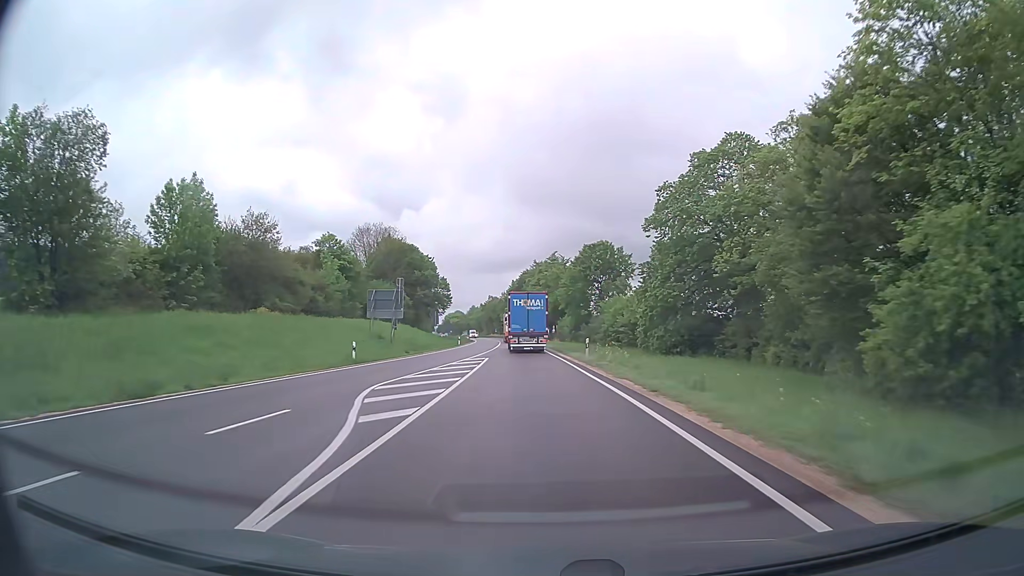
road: primary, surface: asphalt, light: Day
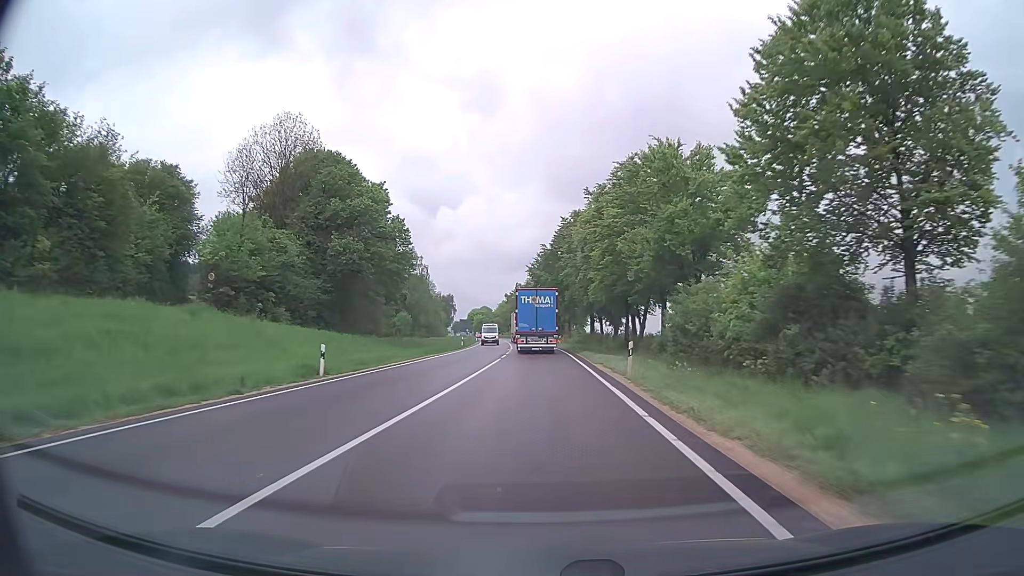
(-1.9, +60.3) m; -3°
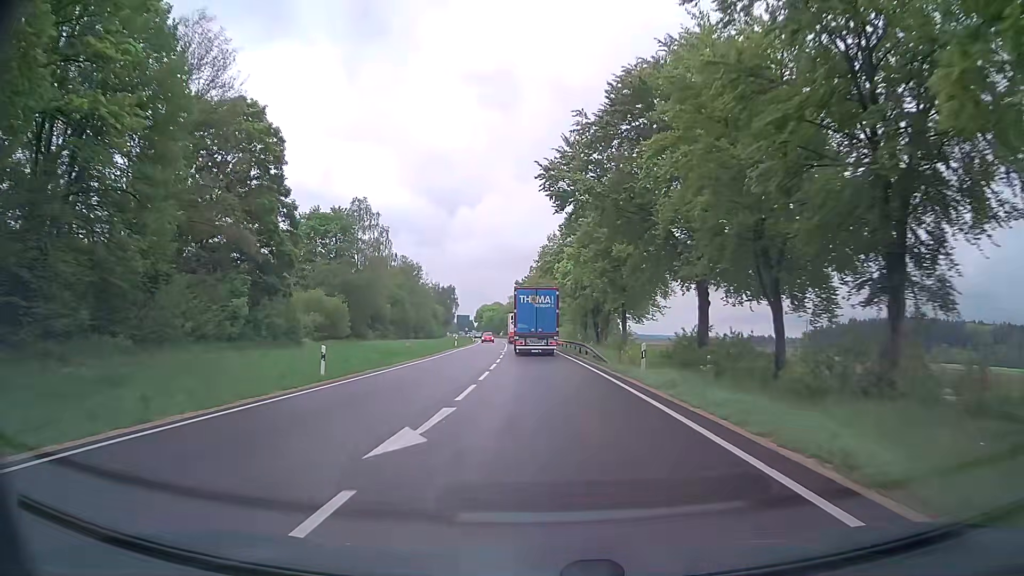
(-0.8, +47.1) m; -2°
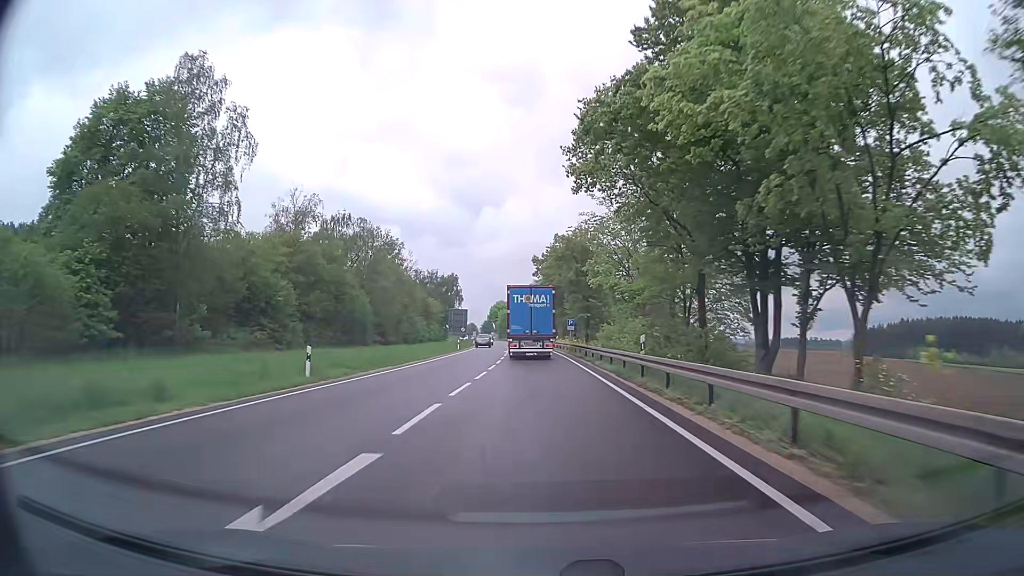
(-0.8, +46.8) m; -2°
